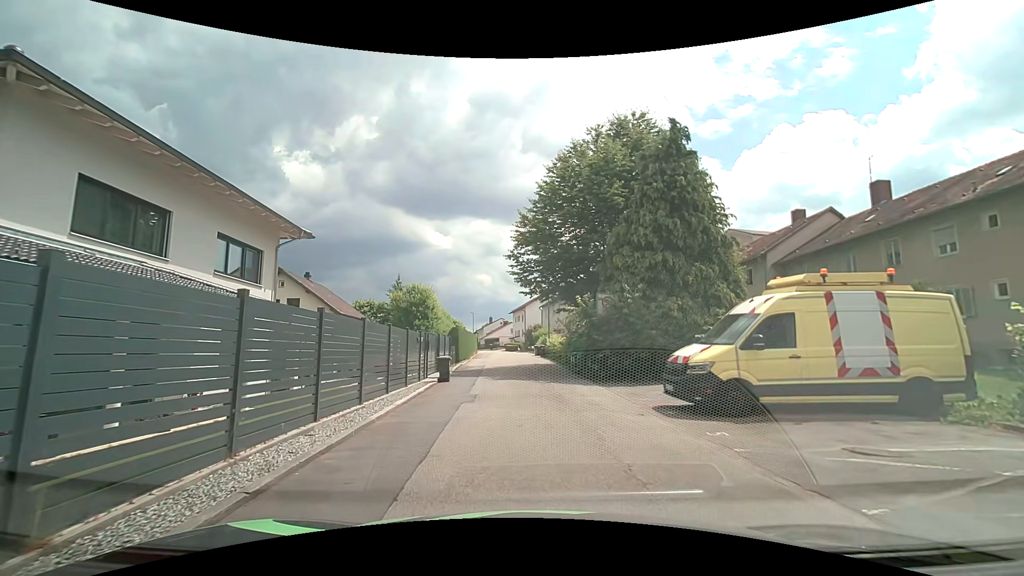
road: residential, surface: asphalt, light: Day
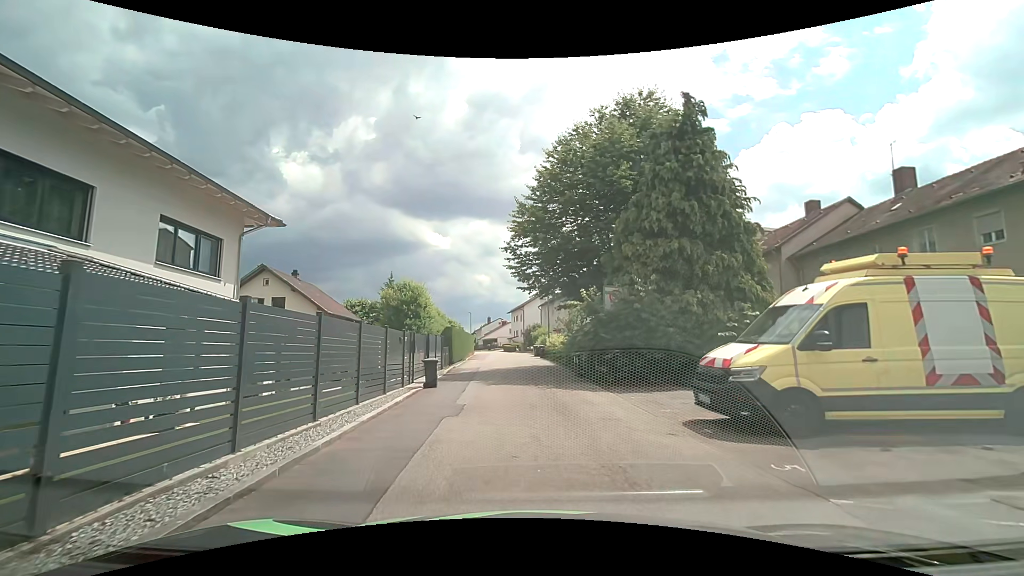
(0.0, +2.3) m; 0°
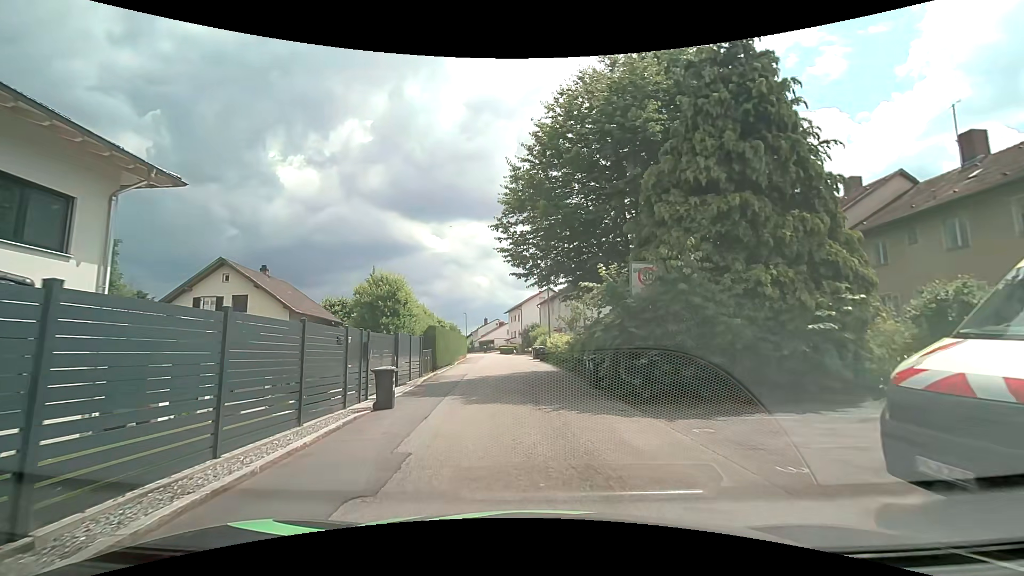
(0.0, +5.1) m; +1°
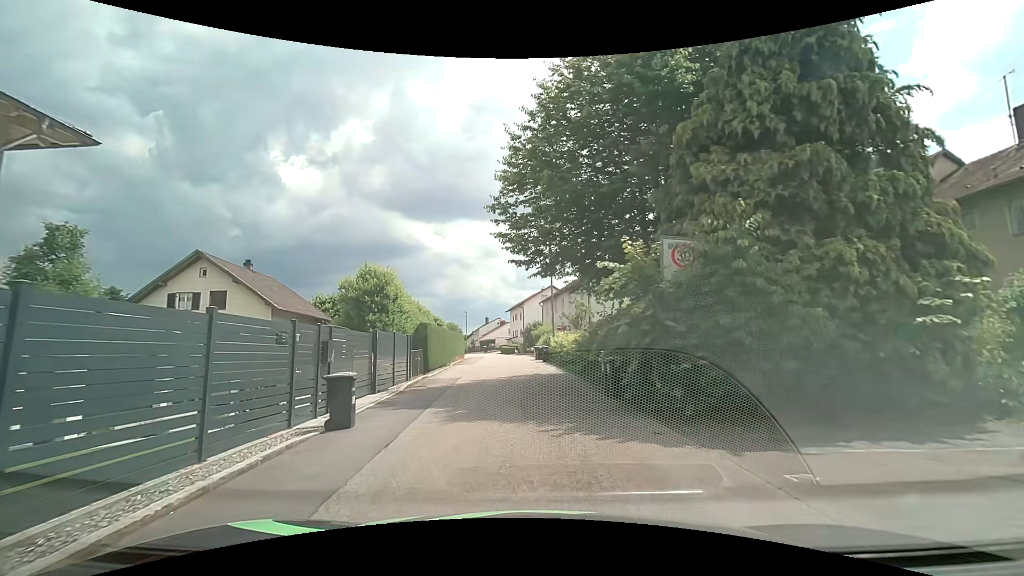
(0.0, +2.8) m; -1°
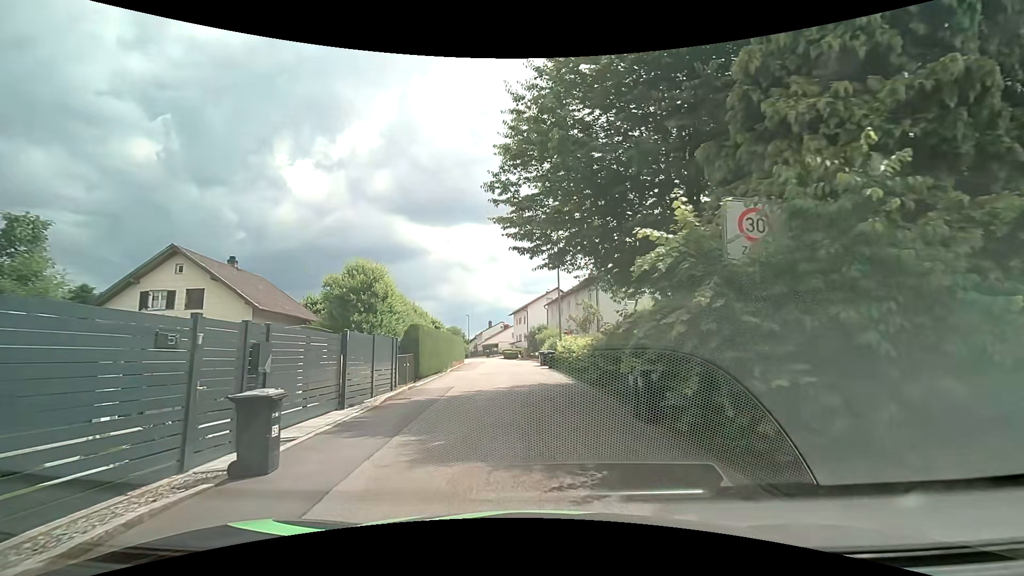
(0.0, +2.8) m; 0°
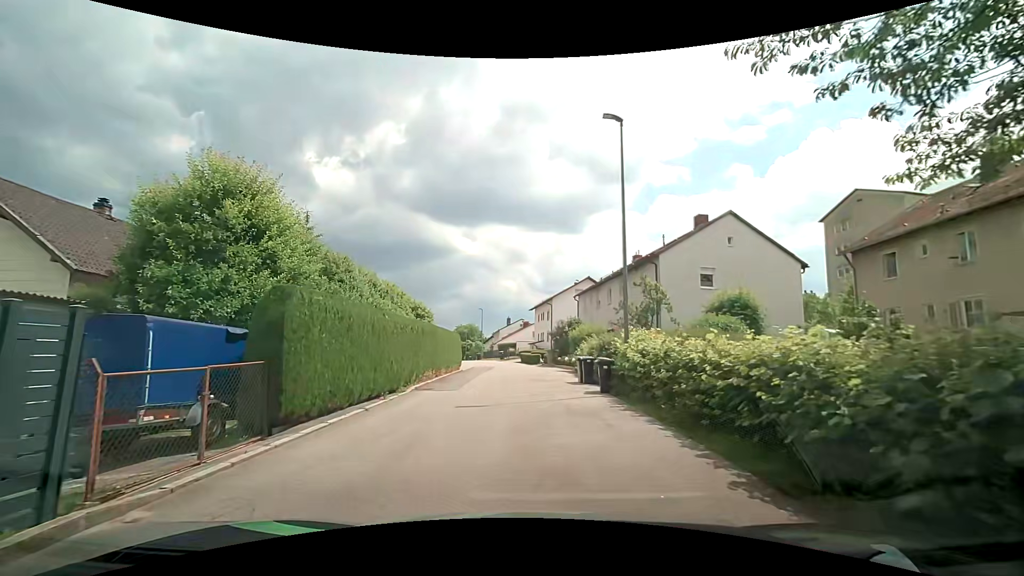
(-0.3, +13.8) m; -2°
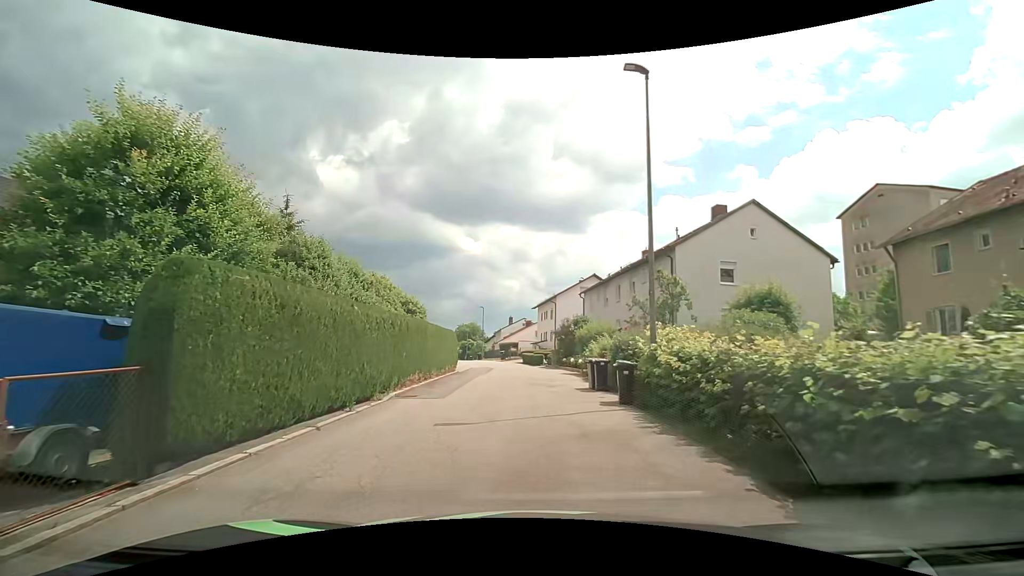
(0.0, +2.7) m; -1°
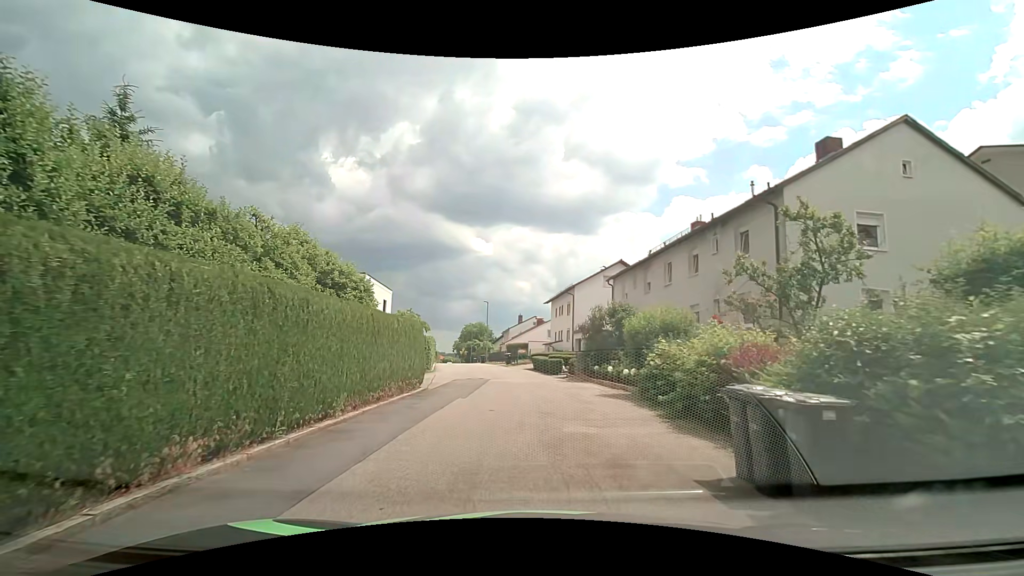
(+0.1, +10.8) m; 0°
